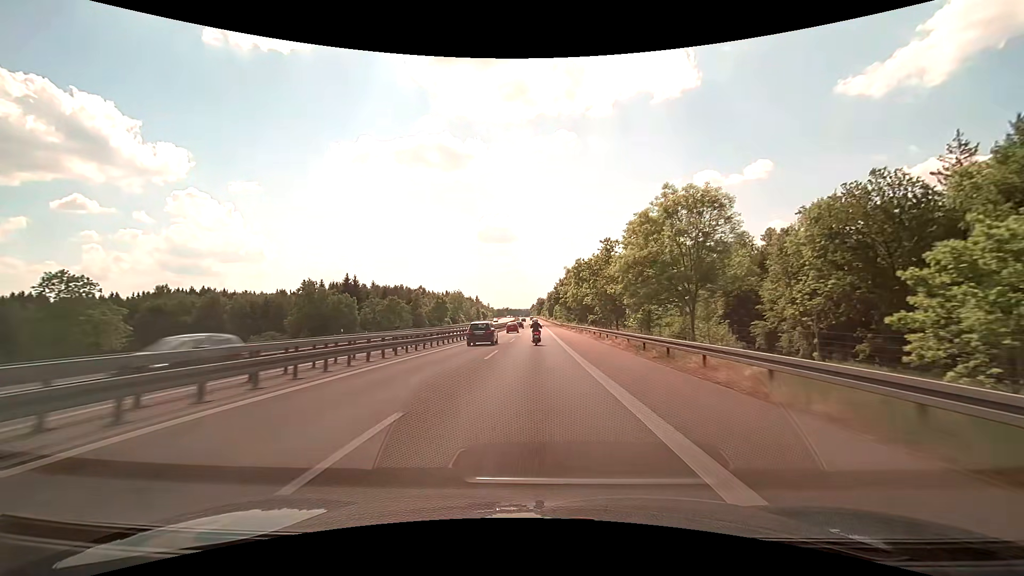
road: motorway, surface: asphalt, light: Day
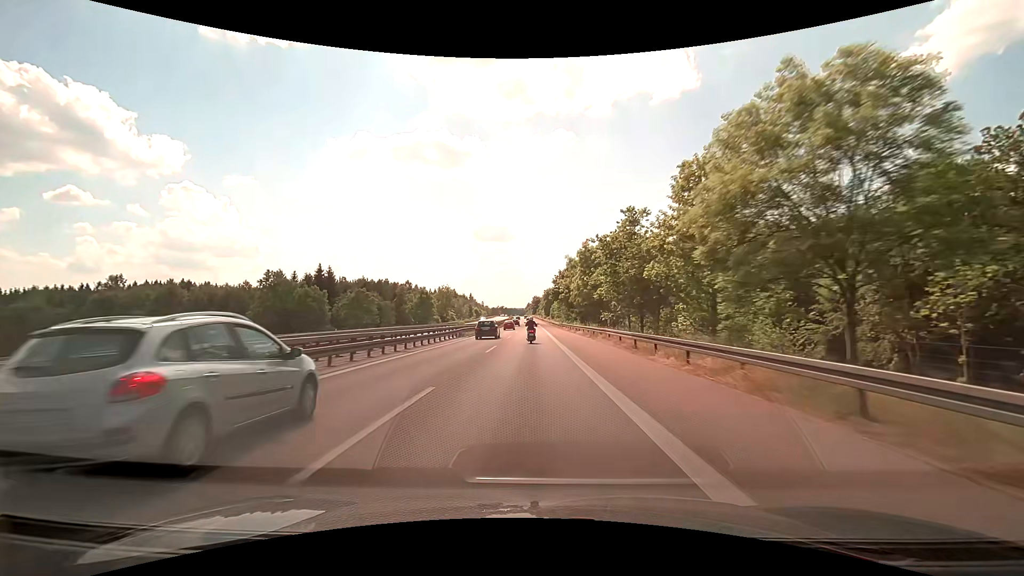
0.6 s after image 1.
(0.0, +15.2) m; 0°
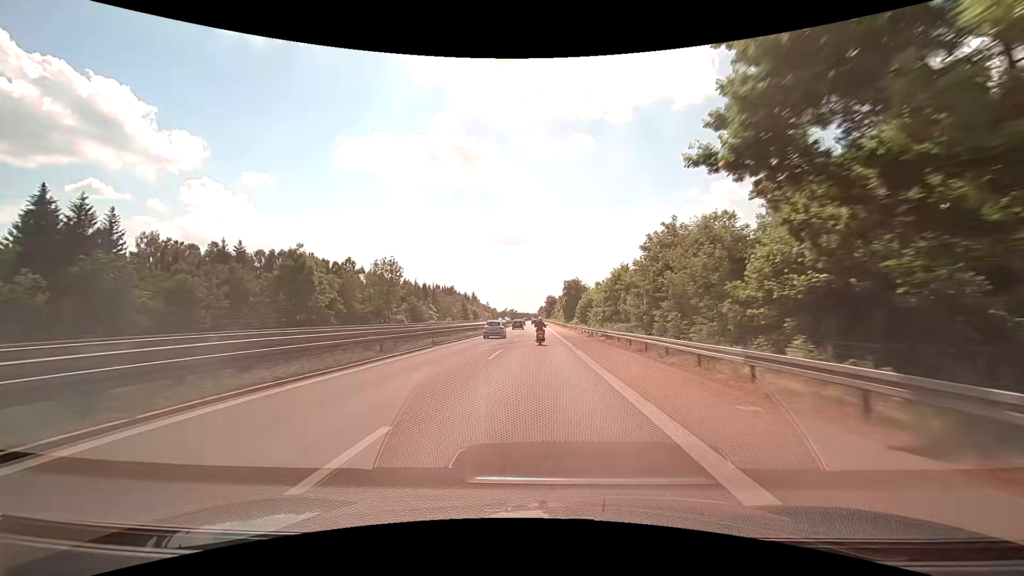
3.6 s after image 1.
(-0.2, +75.5) m; -1°
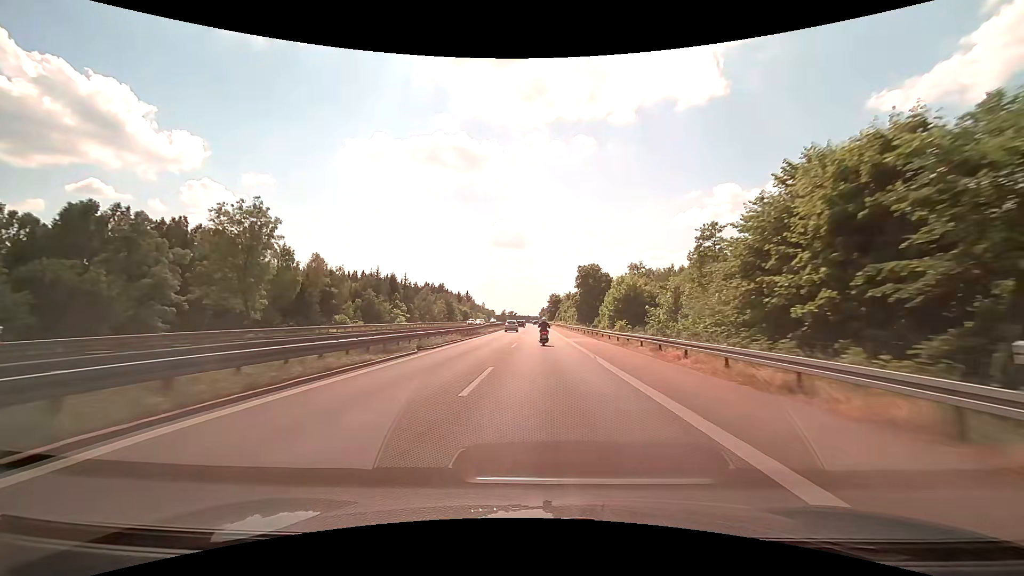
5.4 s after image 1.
(-0.2, +44.9) m; 0°
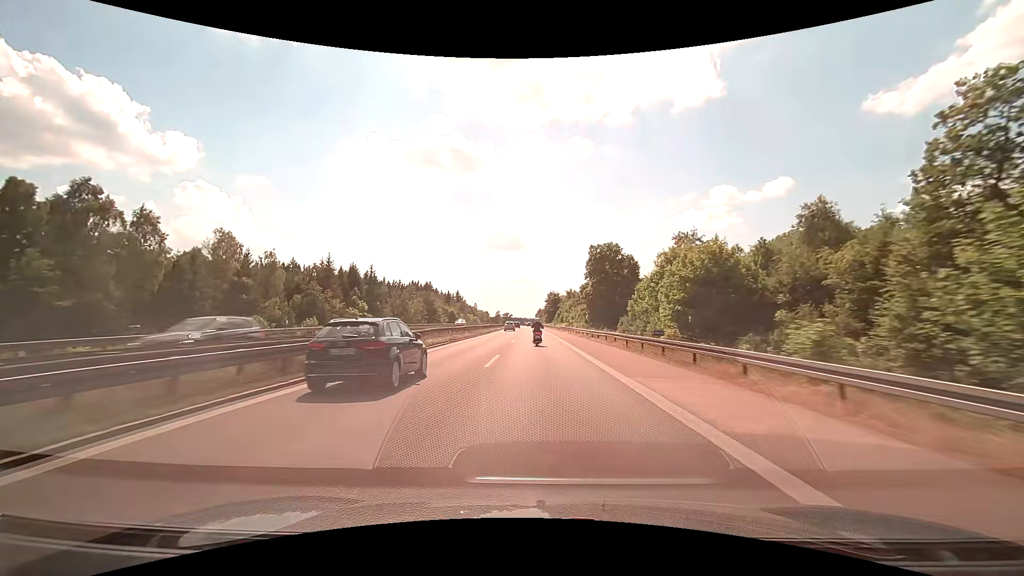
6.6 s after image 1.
(+0.2, +29.7) m; 0°
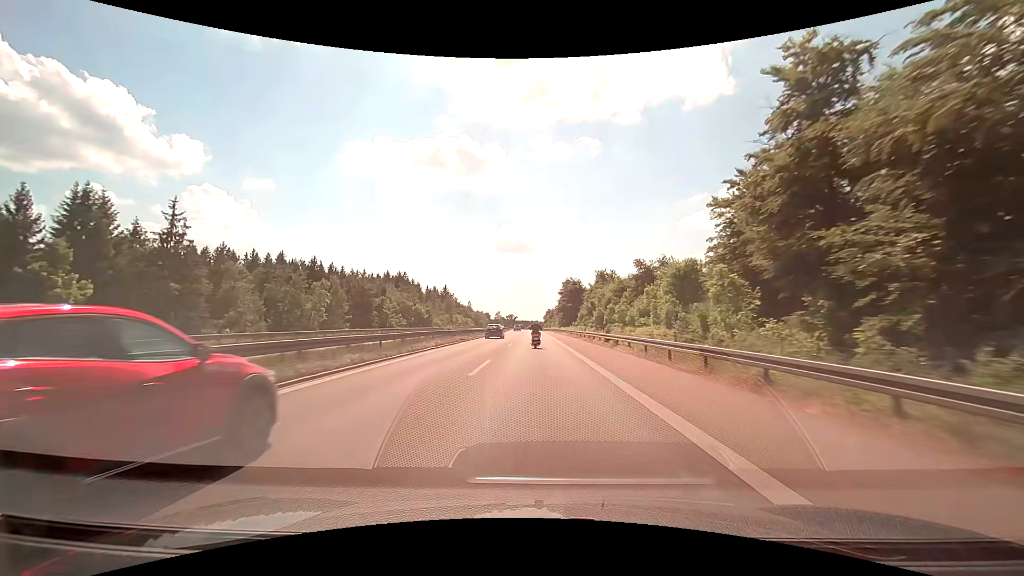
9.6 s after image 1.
(-0.4, +73.6) m; -1°
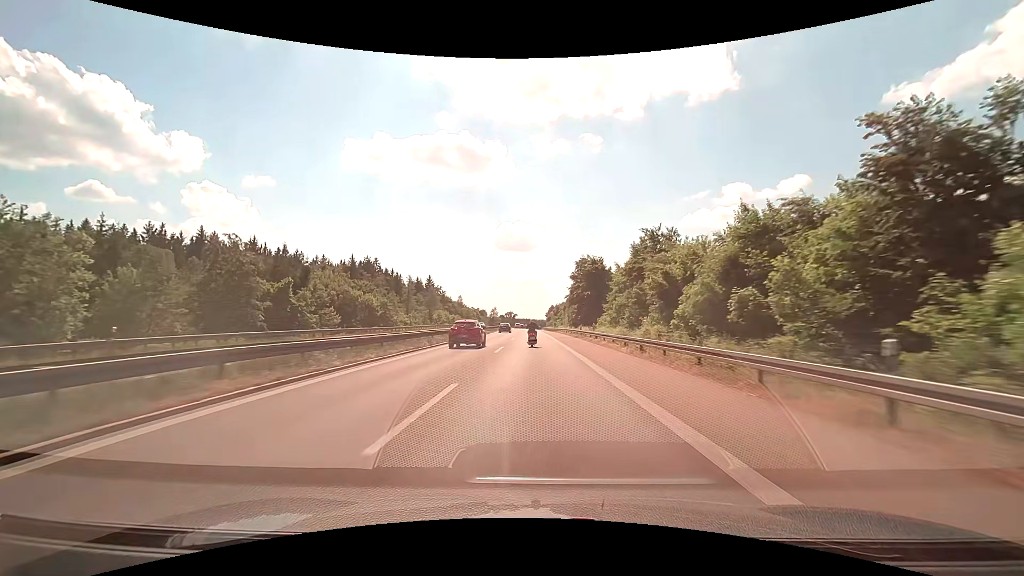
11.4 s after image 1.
(-0.3, +43.9) m; 0°
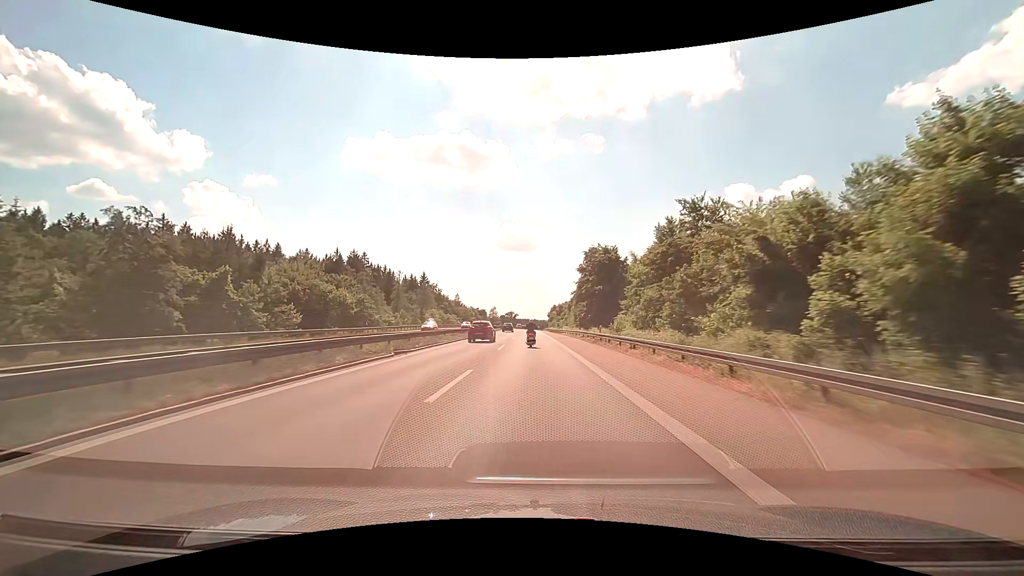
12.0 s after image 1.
(0.0, +14.6) m; 0°
(0, +10) (0, +20) (0, +30) (0, +40) (0, +50) (0, +60) (-1, +70) (-1, +80) (-1, +90) (-1, +100) m
